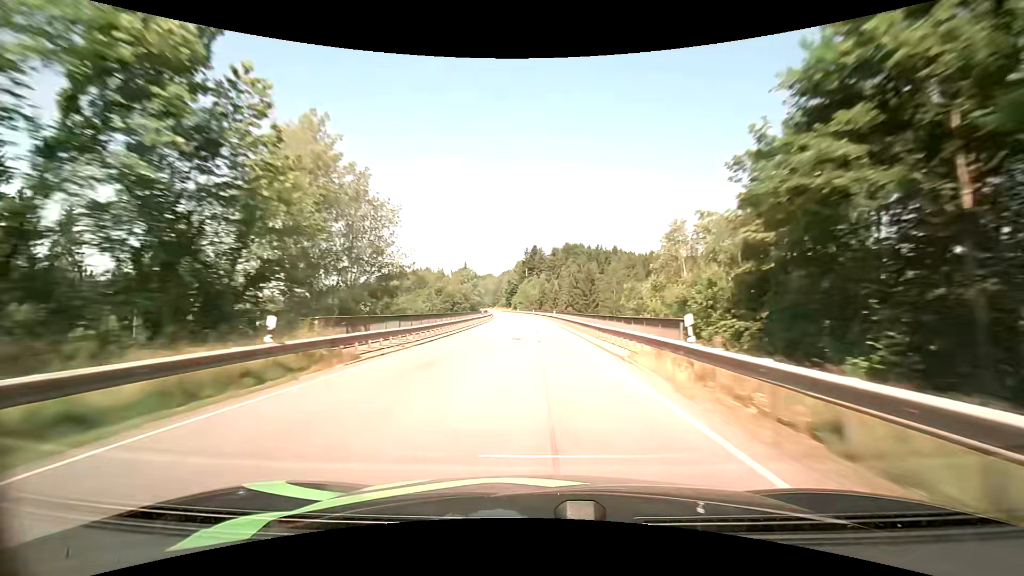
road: primary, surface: asphalt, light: Day
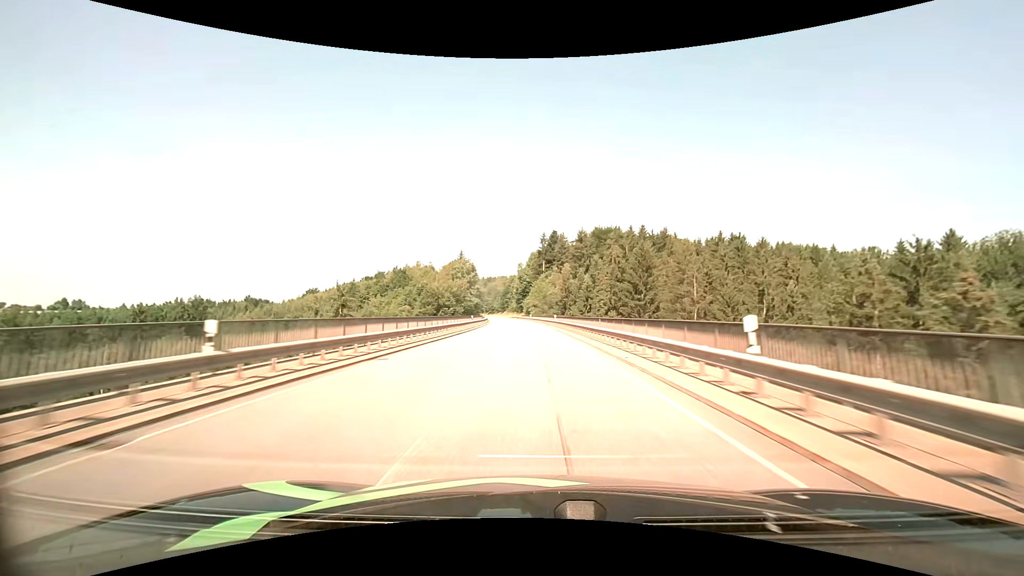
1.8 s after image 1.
(-1.1, +53.6) m; -2°
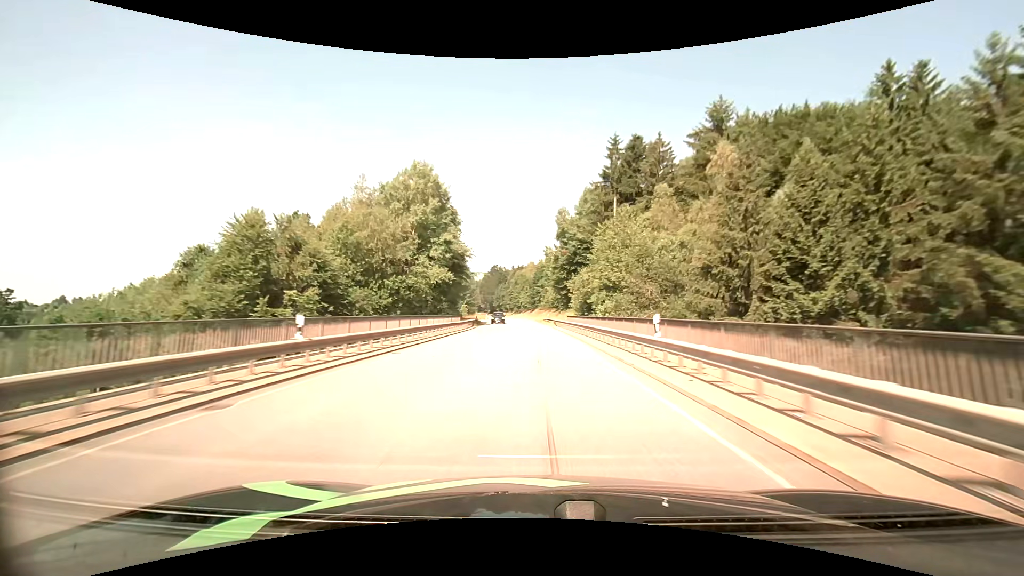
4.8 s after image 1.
(-3.4, +89.2) m; -4°
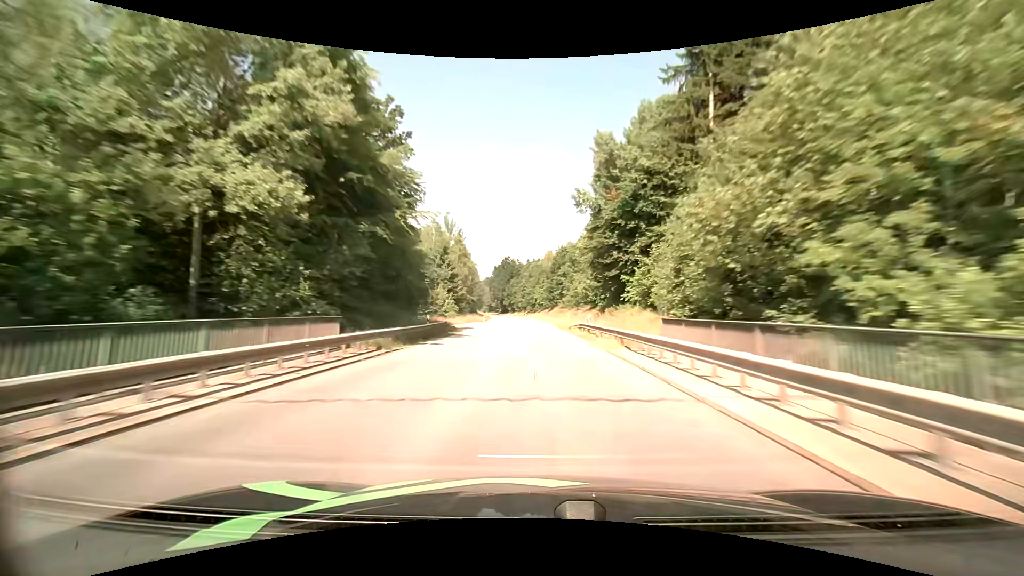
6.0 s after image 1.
(-0.7, +35.2) m; -2°
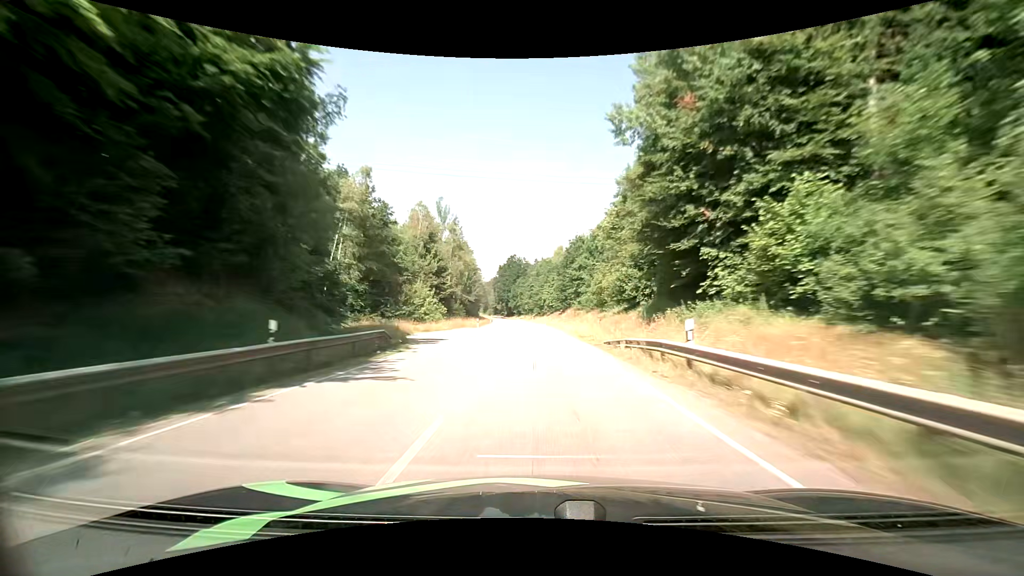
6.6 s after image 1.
(-0.1, +17.2) m; -1°
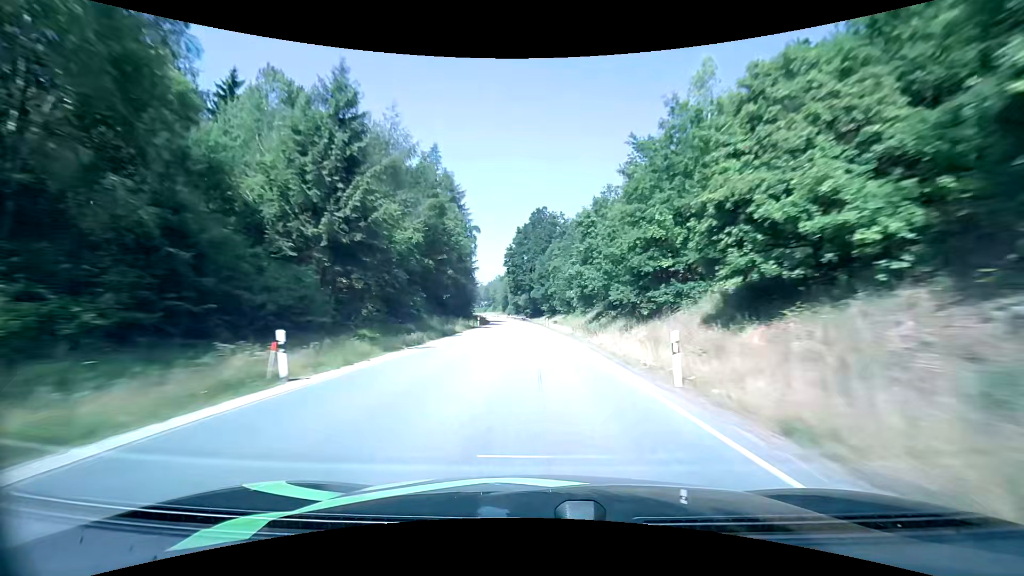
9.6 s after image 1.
(-3.3, +86.7) m; -4°
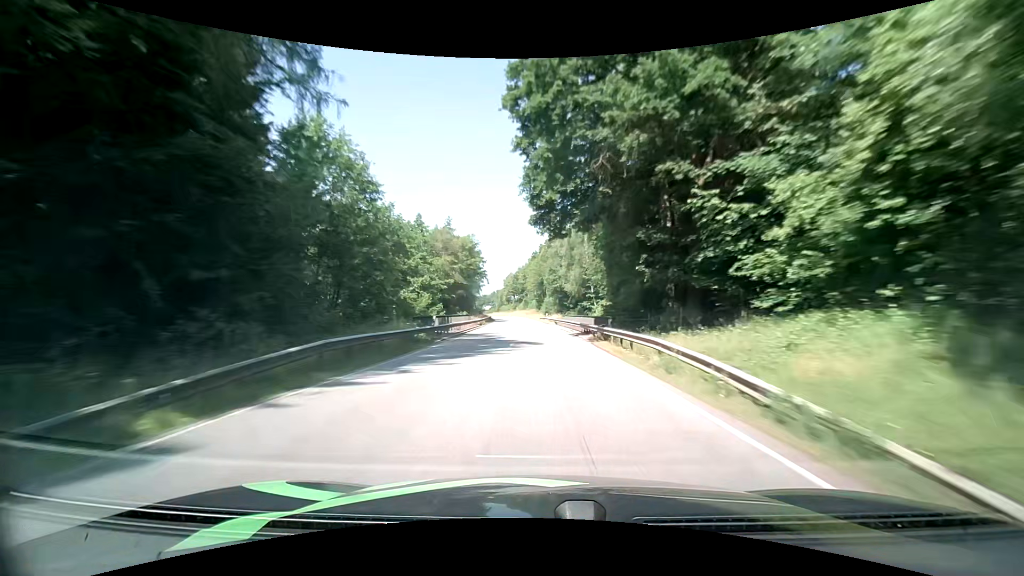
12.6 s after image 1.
(-3.7, +86.7) m; -5°
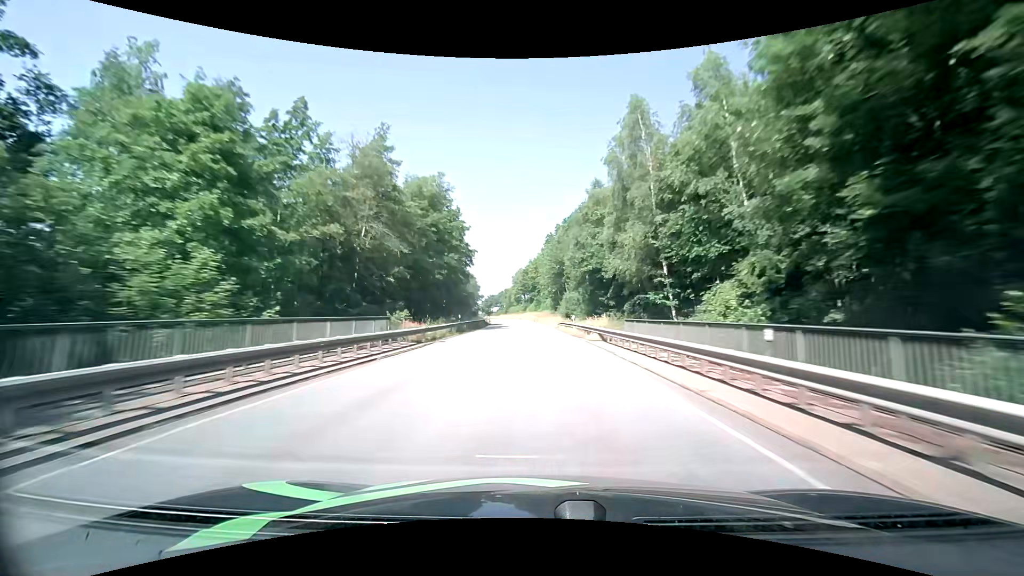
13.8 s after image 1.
(-0.6, +34.2) m; -2°
(0, +10) (0, +20) (0, +30) (-1, +40) (-1, +50) (-1, +60) (-2, +70) (-3, +80) (-3, +90) (-4, +100) m
